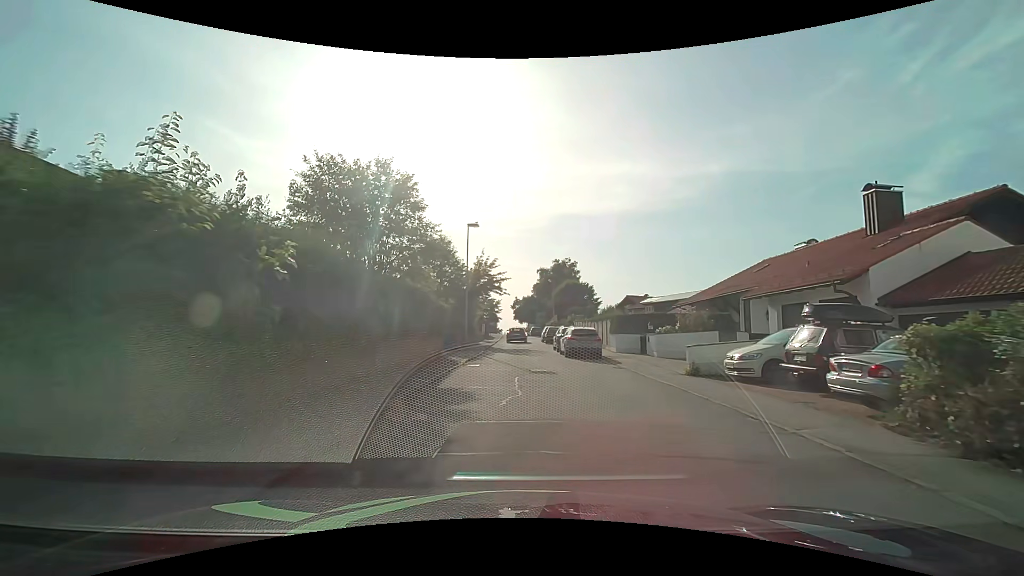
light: Day
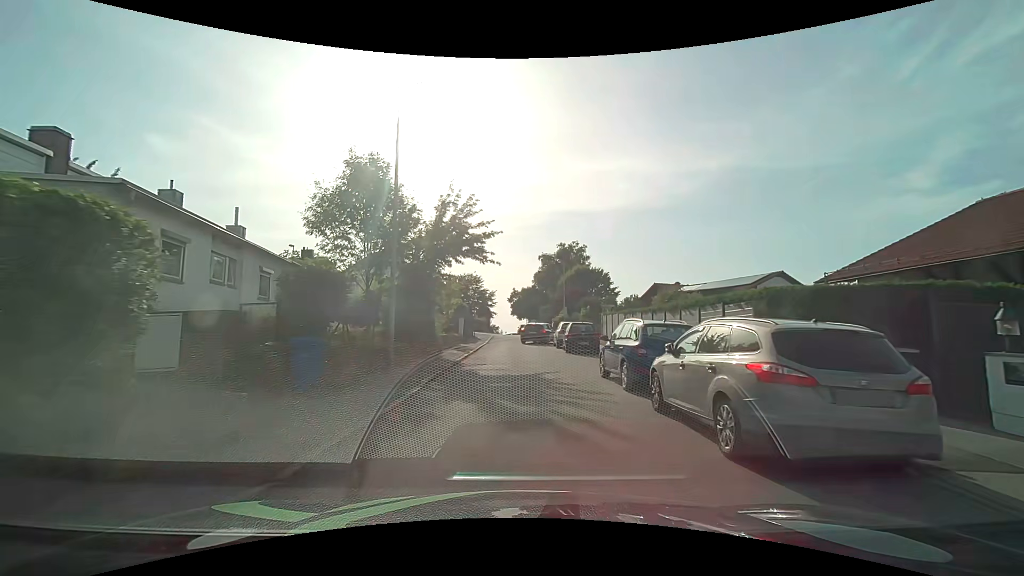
(-0.1, +18.6) m; -1°
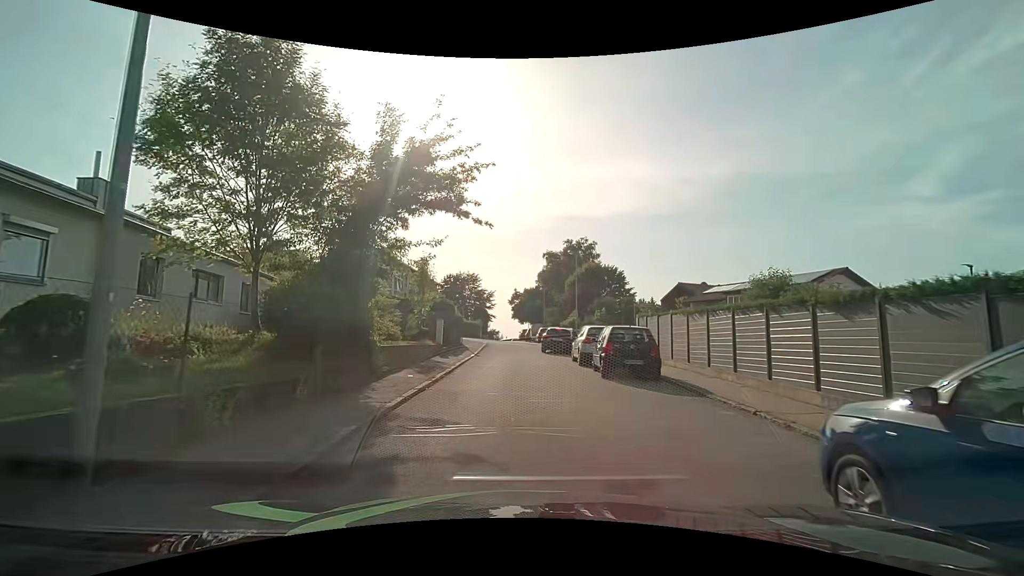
(0.0, +9.5) m; 0°
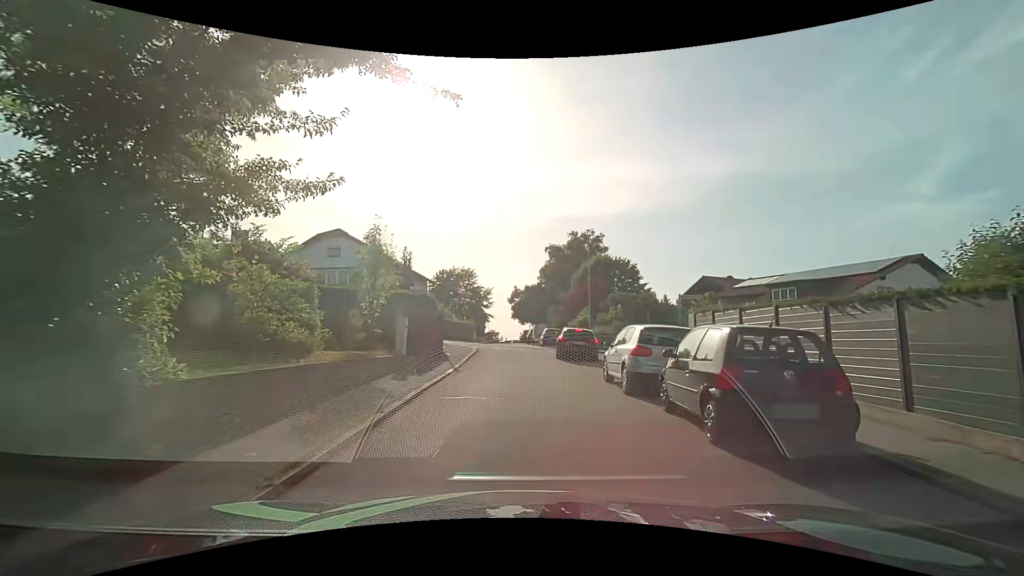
(0.0, +7.6) m; +1°
(0, +10) (+1, +20) (+3, +30) (-6, +34) (-16, +37) (-25, +38) (-35, +40) (-45, +42) (-55, +43) (-65, +44) m
